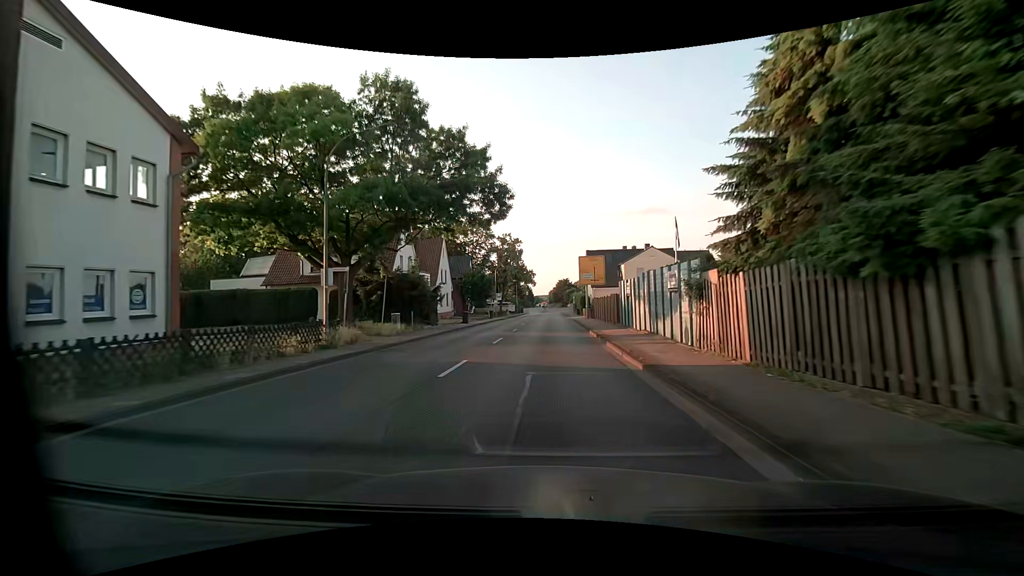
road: primary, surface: asphalt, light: Day
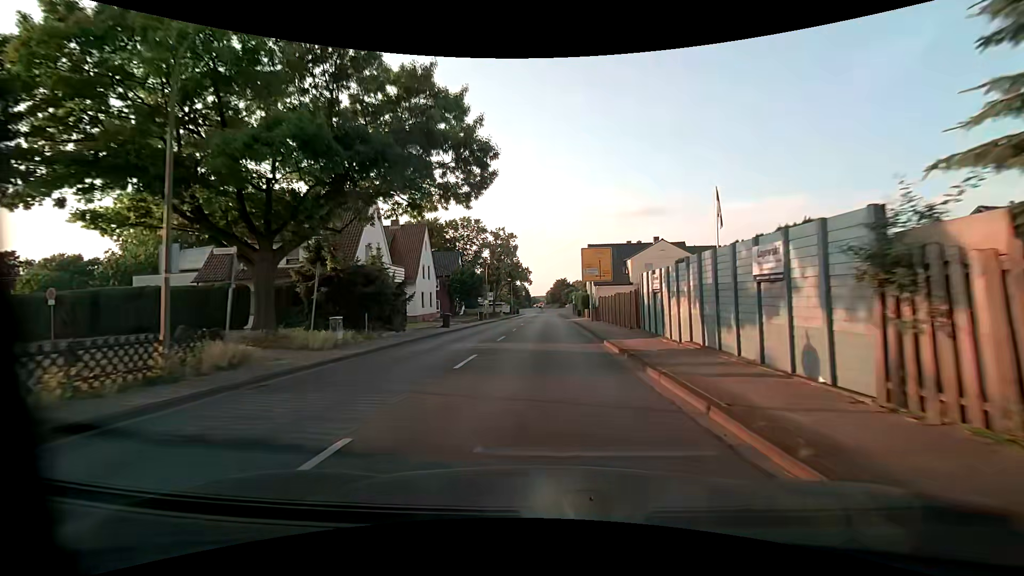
(0.0, +7.4) m; 0°
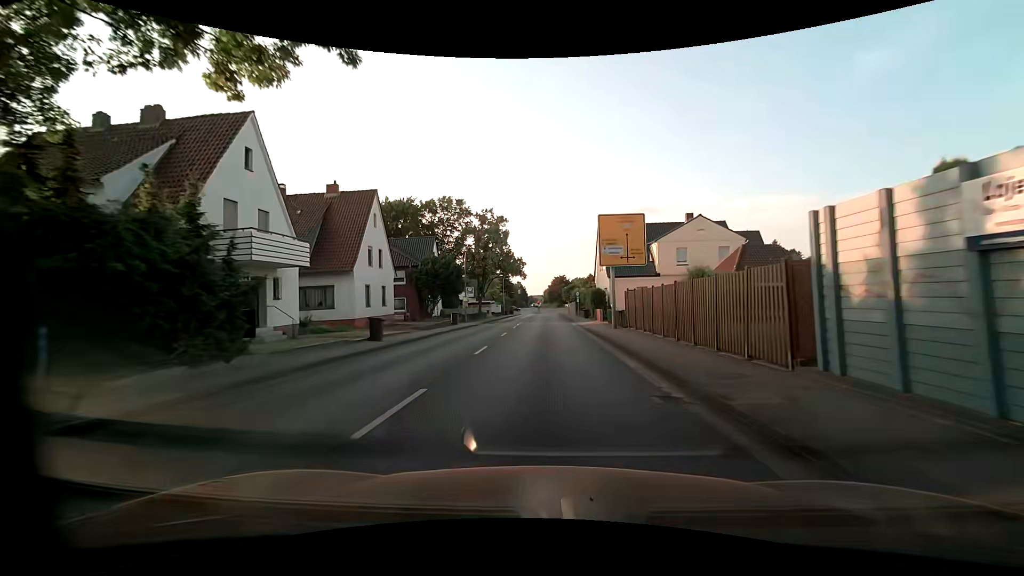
(+0.1, +15.0) m; +1°
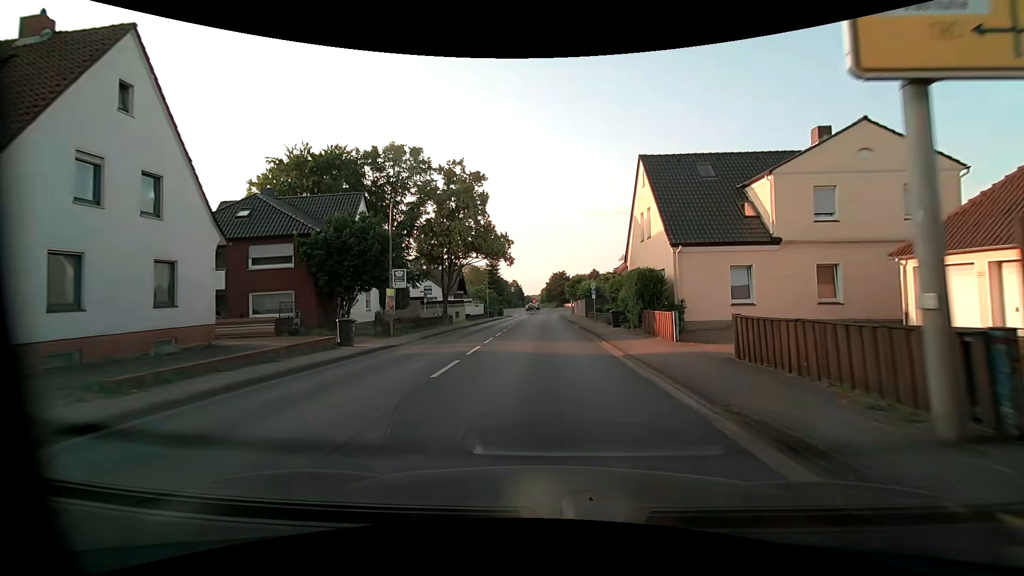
(0.0, +22.4) m; 0°
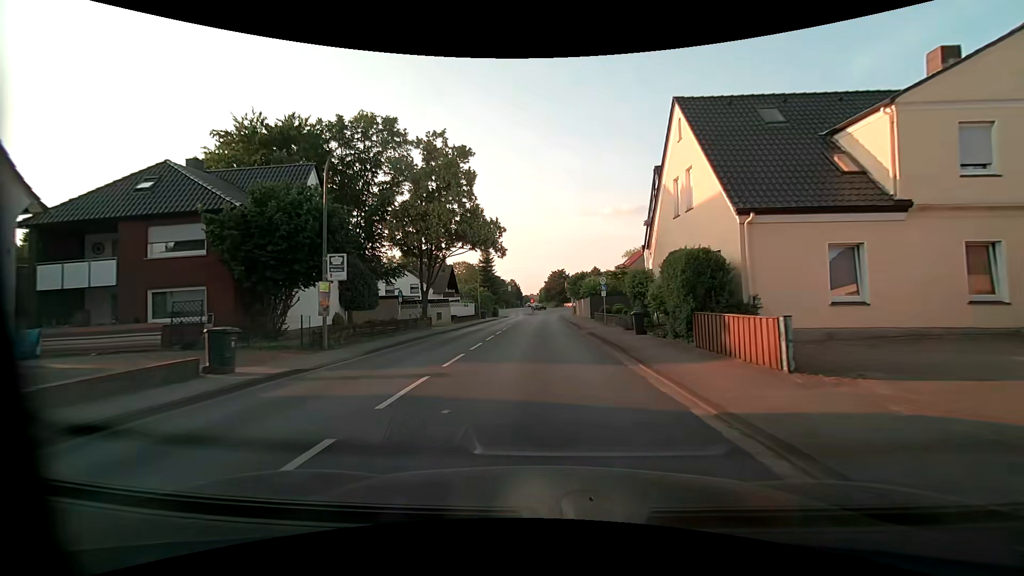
(0.0, +7.4) m; 0°
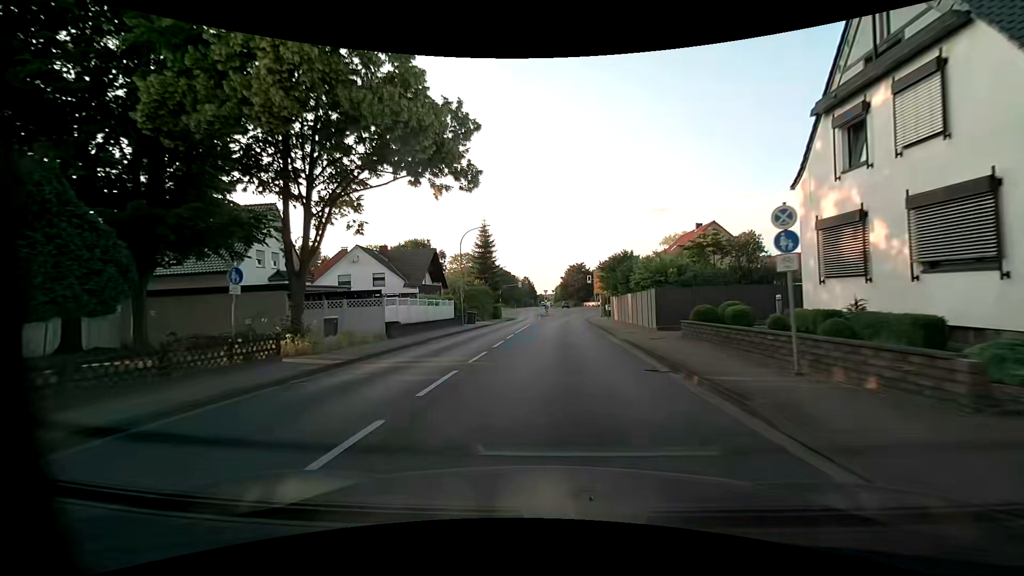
(-0.4, +21.8) m; -2°
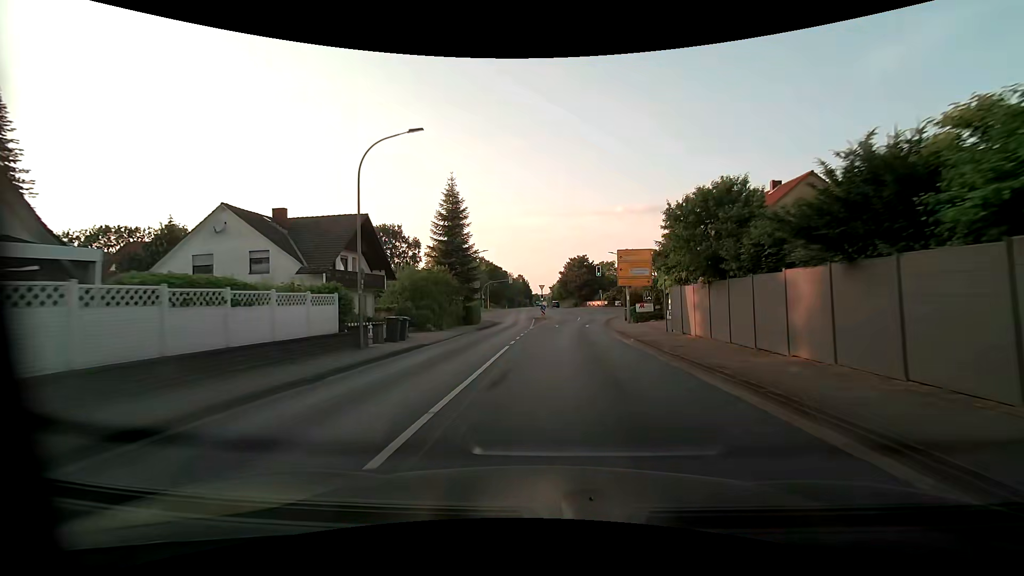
(-0.2, +21.4) m; 0°
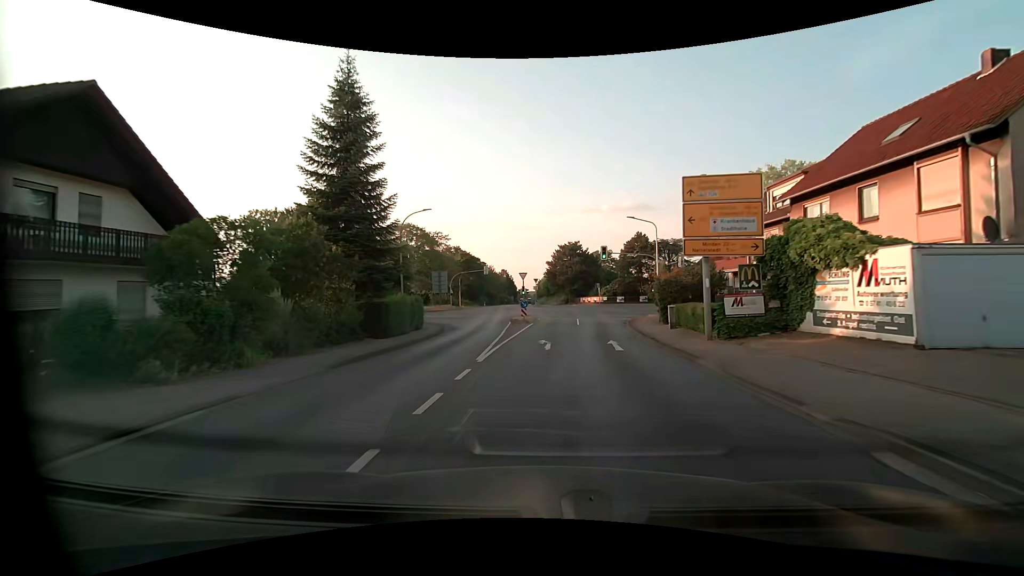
(+0.2, +21.2) m; +2°
(0, +10) (0, +20) (+1, +30) (+1, +40) (+1, +50) (0, +60) (-6, +68) (-15, +71) (-25, +69) (-35, +67) m
